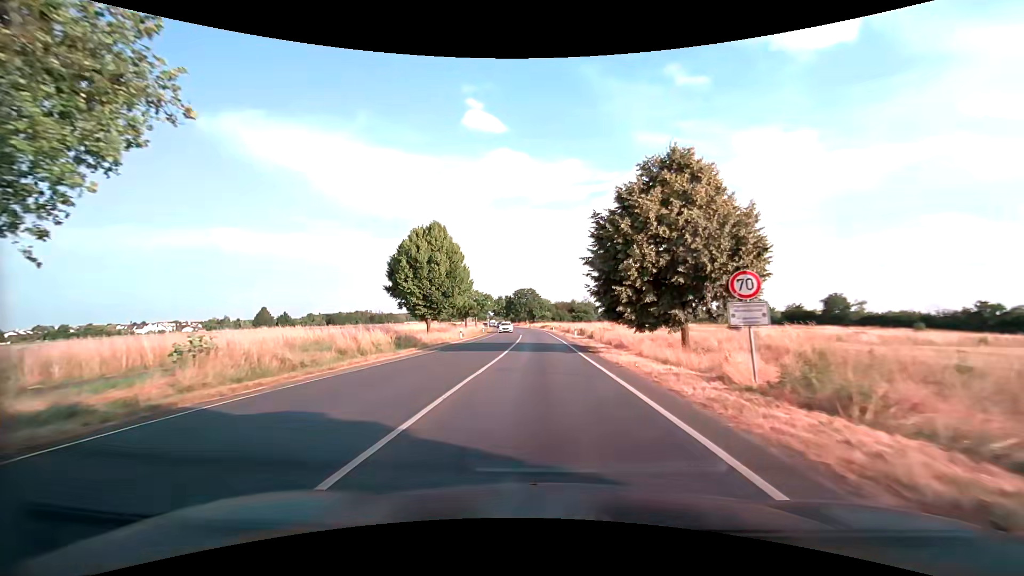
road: secondary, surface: asphalt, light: Day
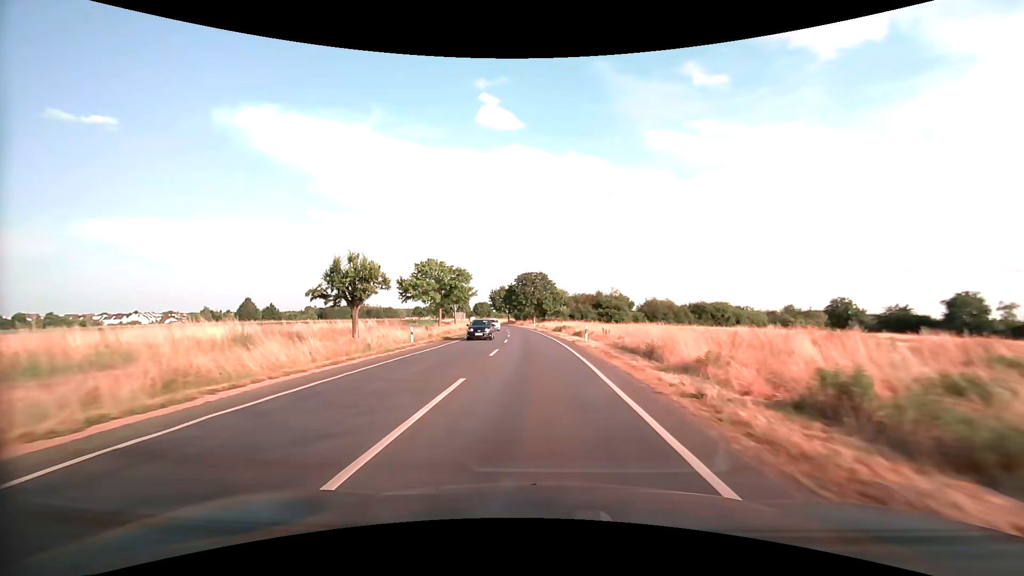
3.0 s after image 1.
(-0.6, +44.1) m; -2°
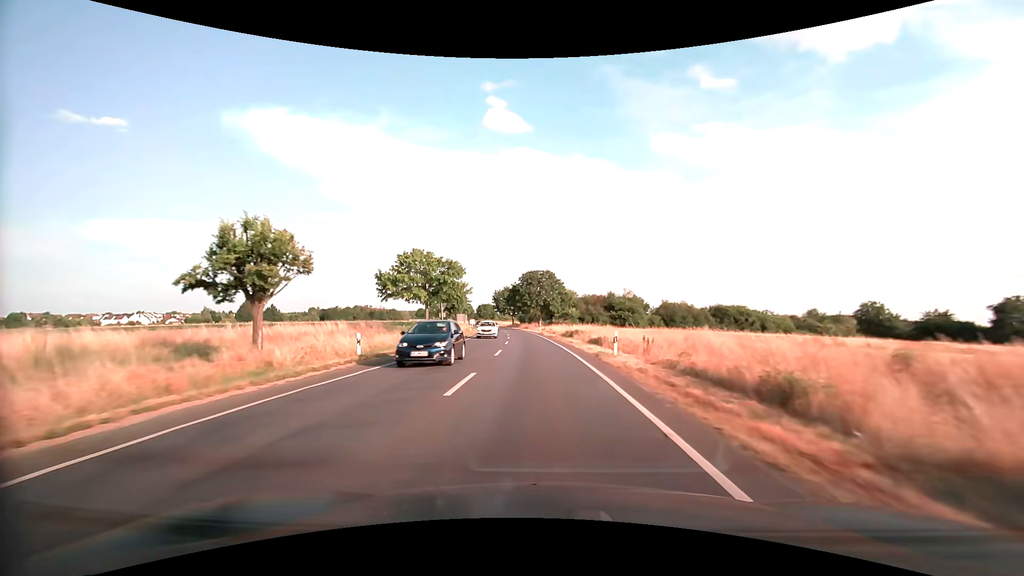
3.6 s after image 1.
(0.0, +9.6) m; -1°
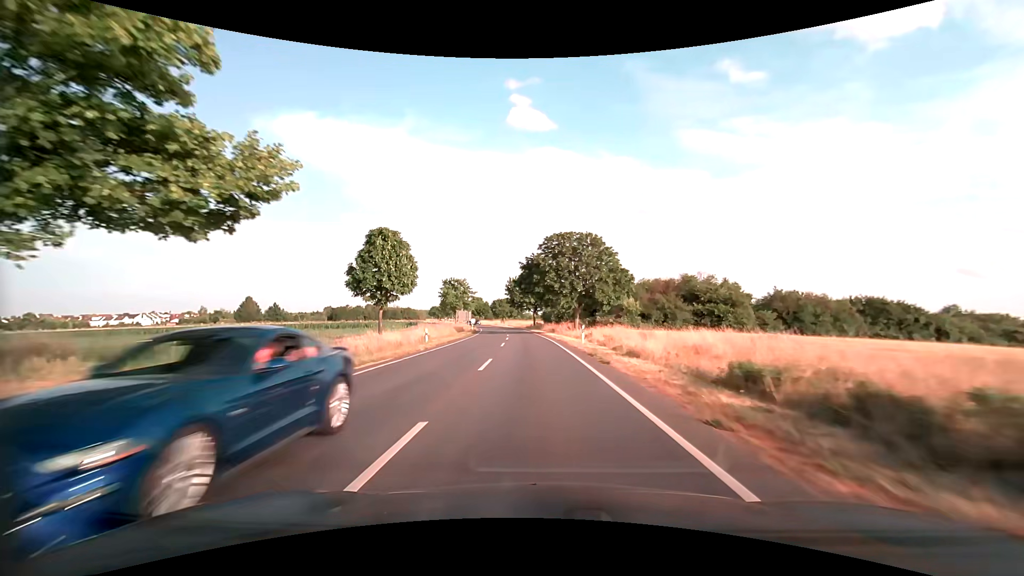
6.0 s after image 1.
(-1.0, +39.8) m; -3°
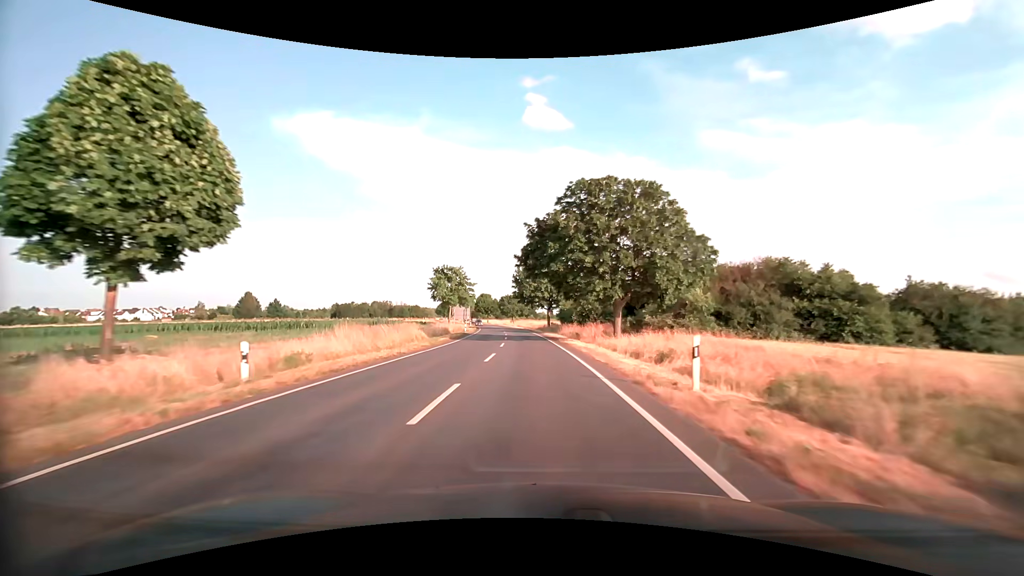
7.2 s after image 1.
(-0.3, +20.8) m; -2°
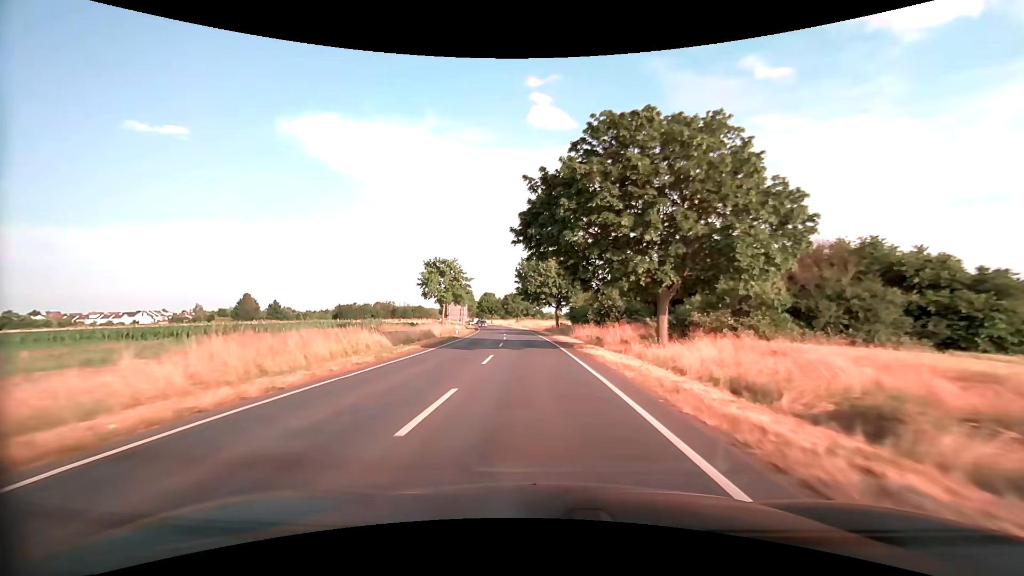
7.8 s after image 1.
(-0.1, +10.5) m; -1°
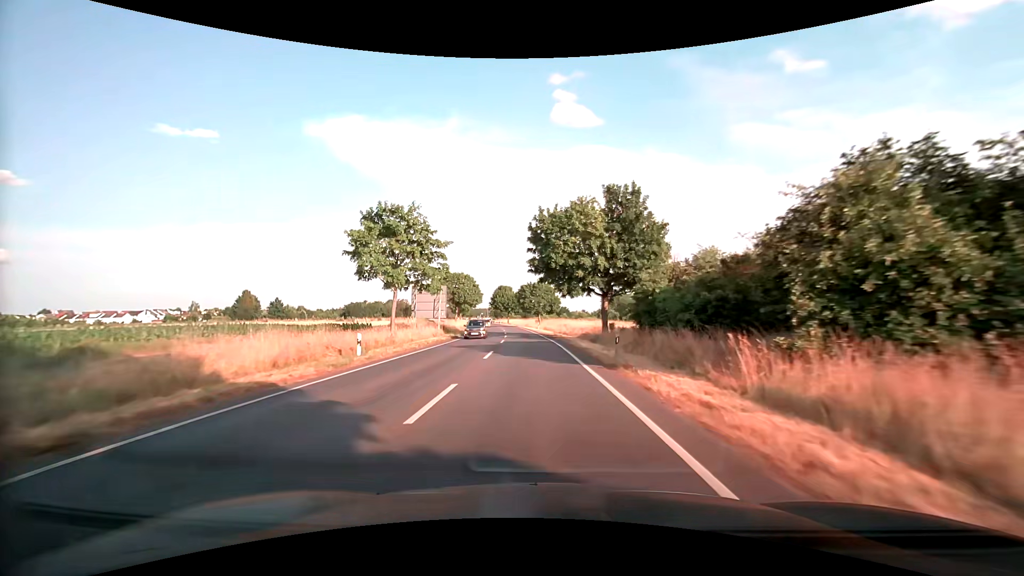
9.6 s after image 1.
(-0.8, +31.6) m; -3°
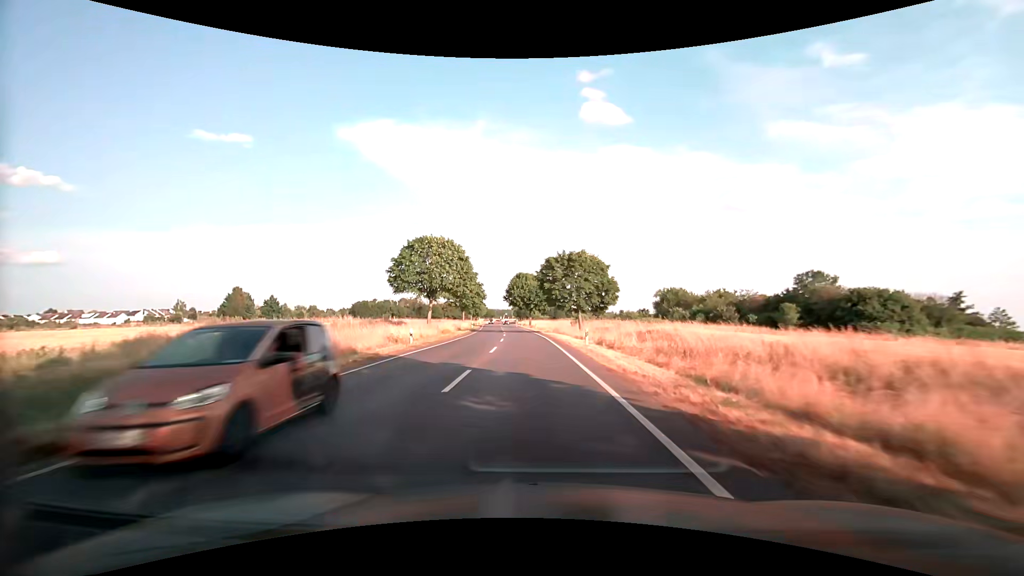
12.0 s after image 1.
(-1.4, +41.4) m; -3°
(0, +10) (0, +20) (-1, +30) (-1, +40) (-2, +50) (-3, +60) (-3, +70) (-4, +80) (-5, +90) (-6, +100) m
